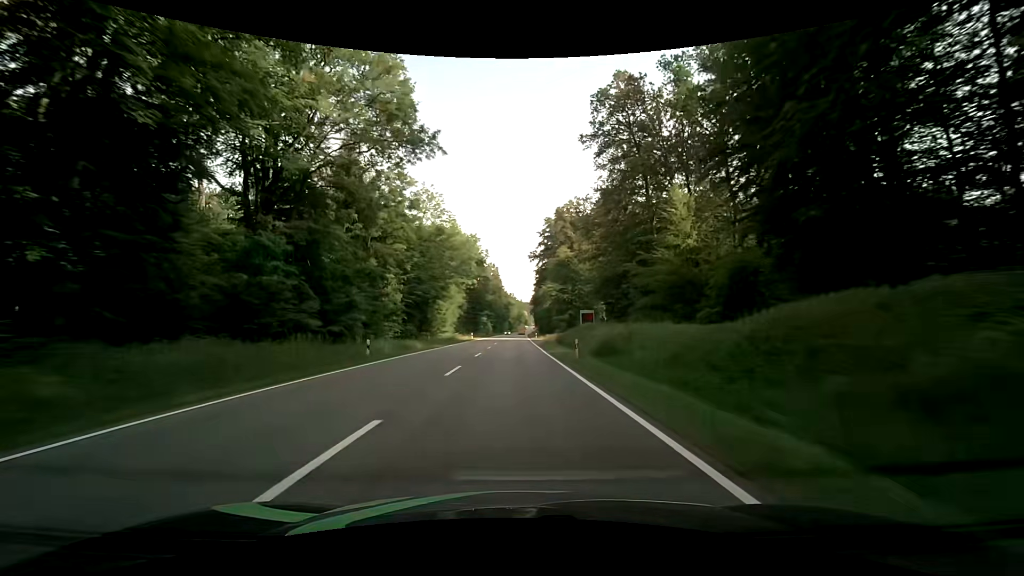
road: secondary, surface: asphalt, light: Day
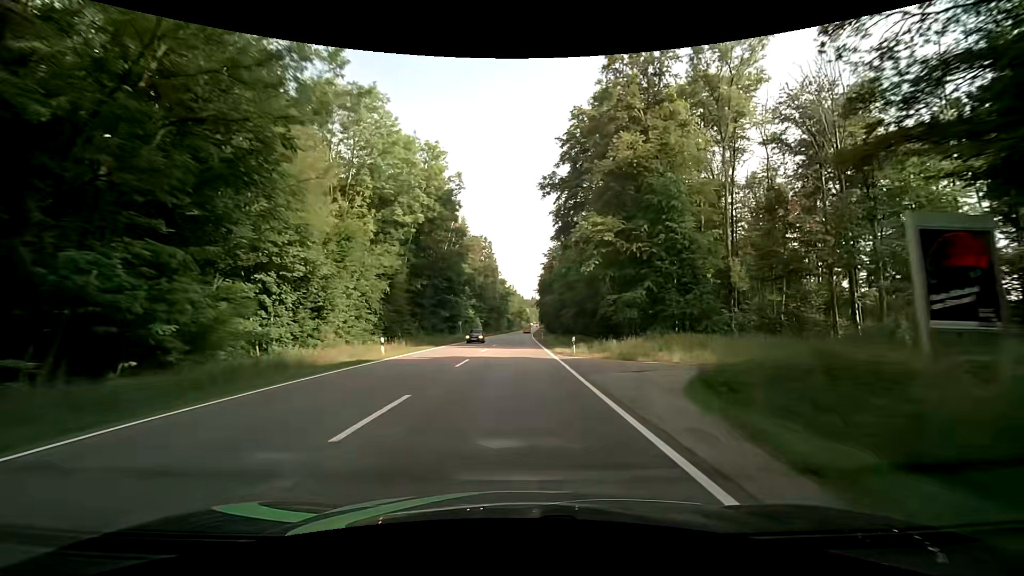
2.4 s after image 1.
(-0.4, +54.0) m; 0°
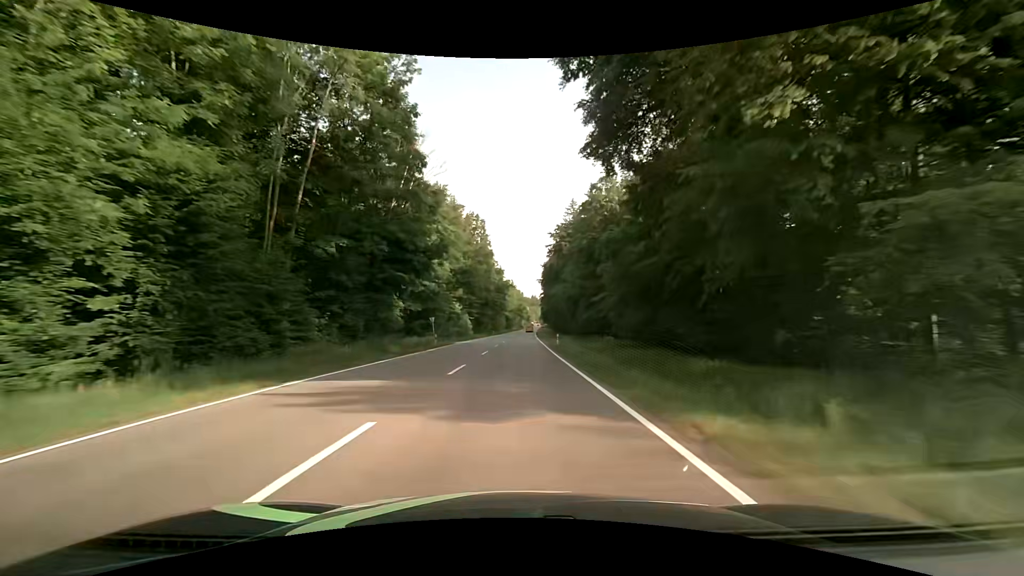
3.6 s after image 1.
(0.0, +27.3) m; 0°
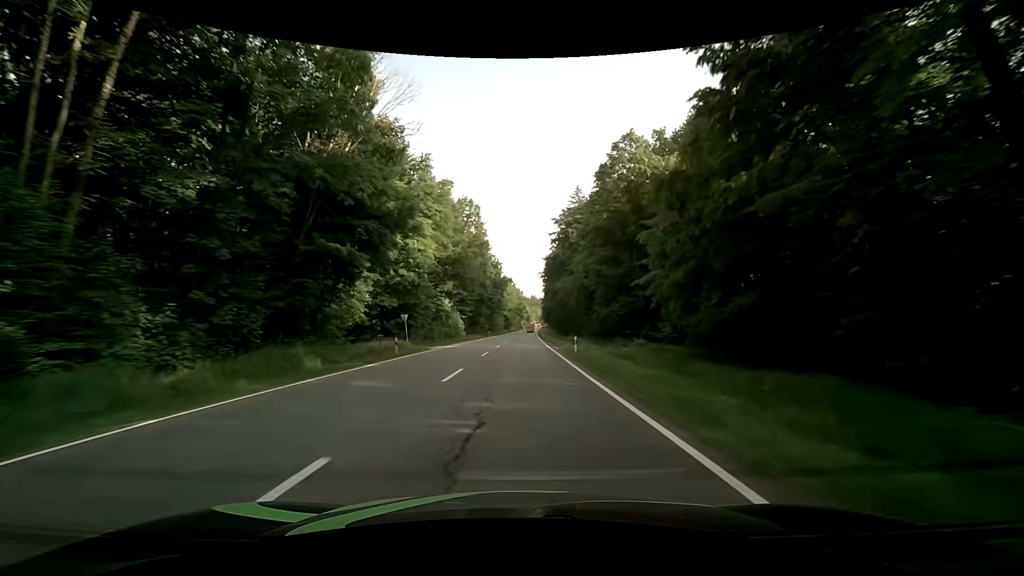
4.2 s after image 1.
(0.0, +13.8) m; 0°
(0, +10) (0, +20) (0, +30) (0, +40) (+1, +50) (+1, +60) (+1, +70) (+2, +80) (+2, +90) (+2, +100) m
